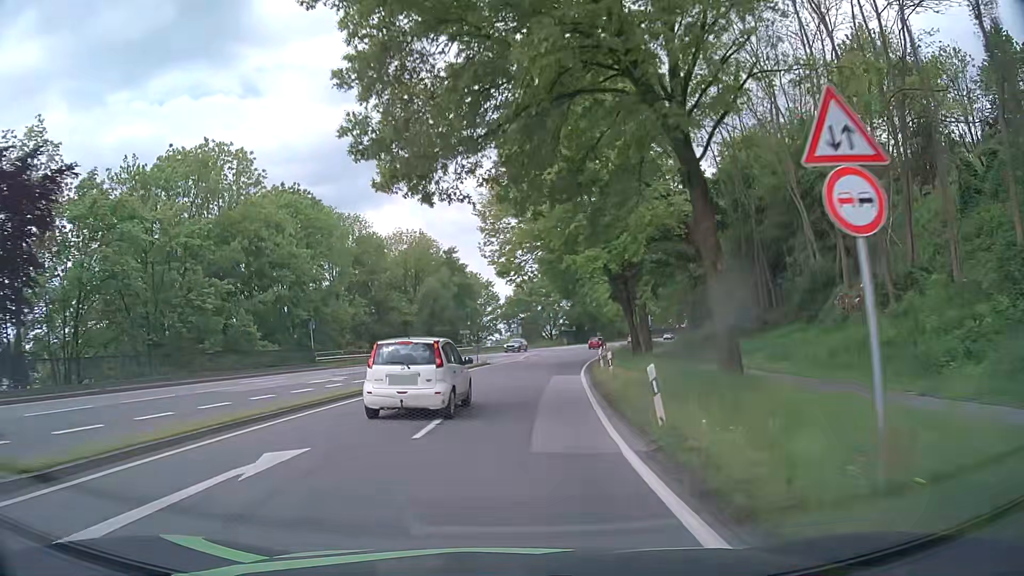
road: primary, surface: asphalt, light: Day
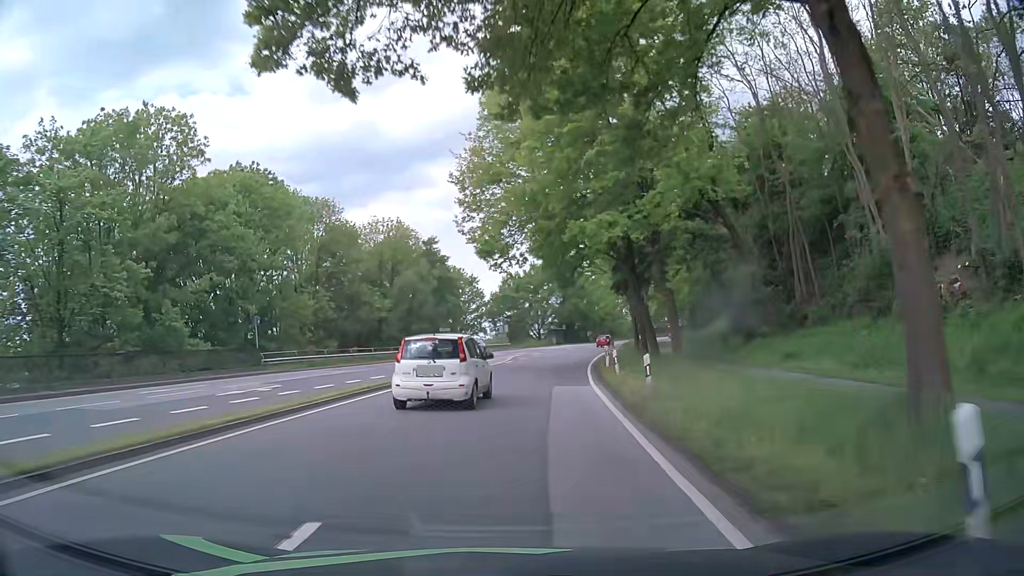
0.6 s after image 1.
(+0.1, +8.0) m; +2°
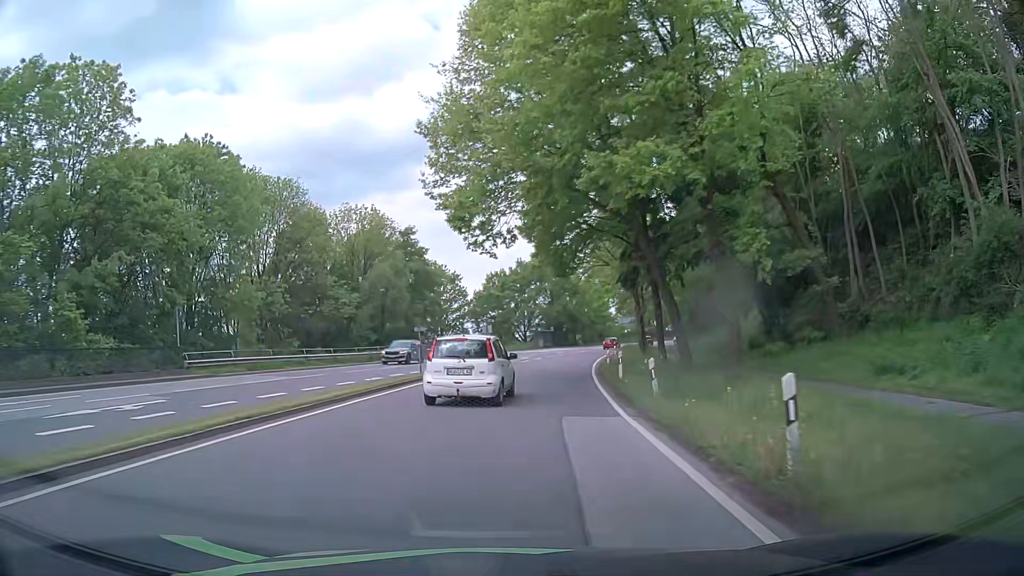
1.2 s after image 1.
(+0.1, +8.0) m; +1°
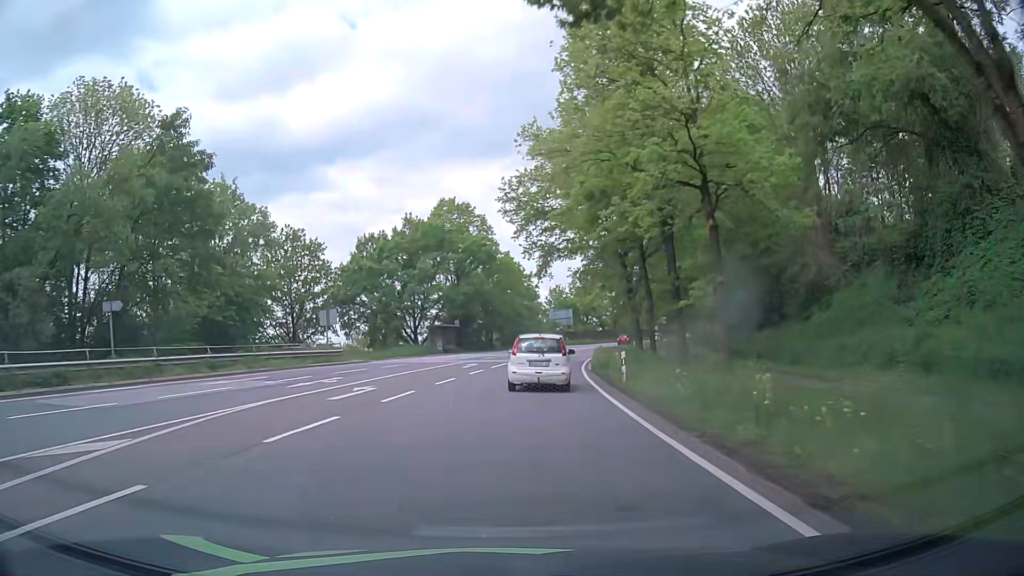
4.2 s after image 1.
(+2.7, +39.7) m; +8°
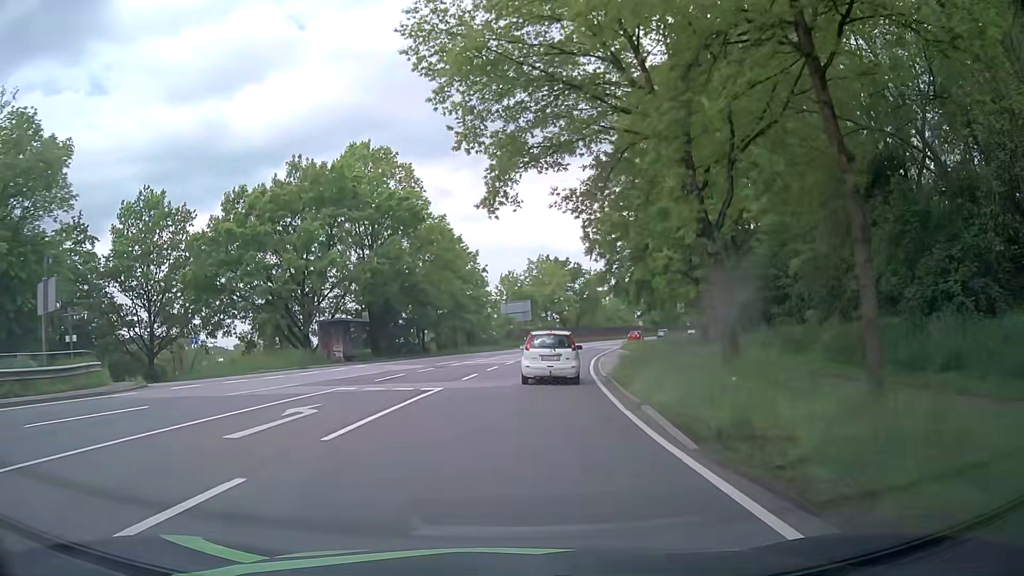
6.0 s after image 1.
(+0.9, +23.8) m; +5°
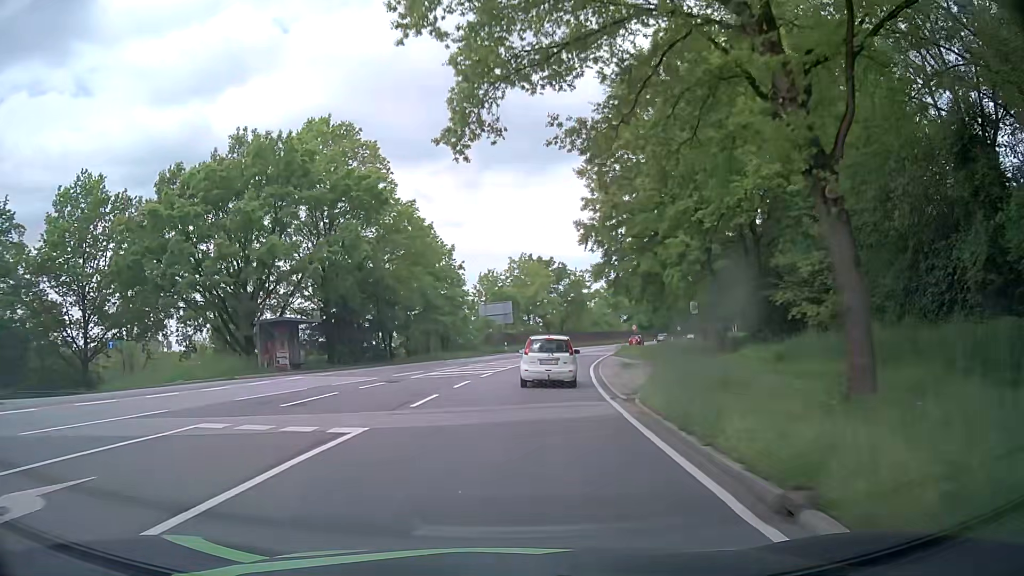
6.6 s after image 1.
(0.0, +7.7) m; +2°
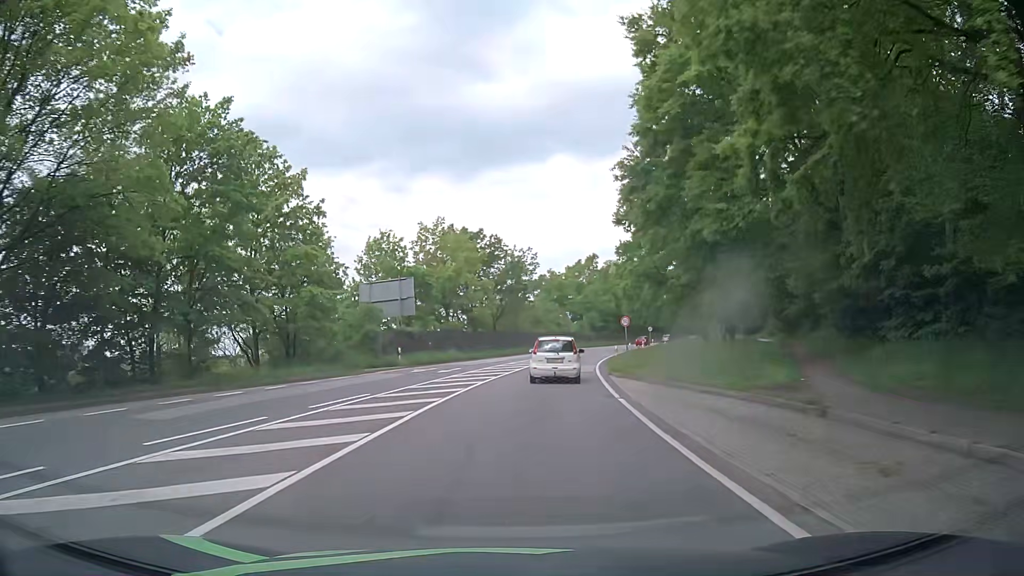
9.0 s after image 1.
(+1.5, +30.6) m; +5°
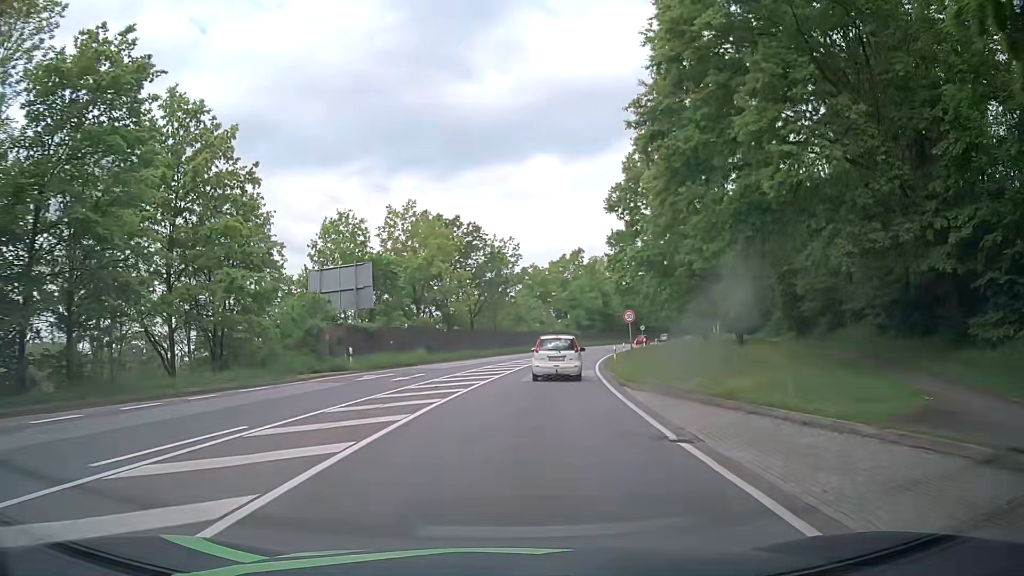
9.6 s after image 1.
(+0.2, +7.7) m; +2°
(0, +10) (+1, +20) (+2, +30) (+3, +40) (+5, +50) (+7, +59) (+9, +69) (+12, +79) (+15, +88) (+18, +98) m
